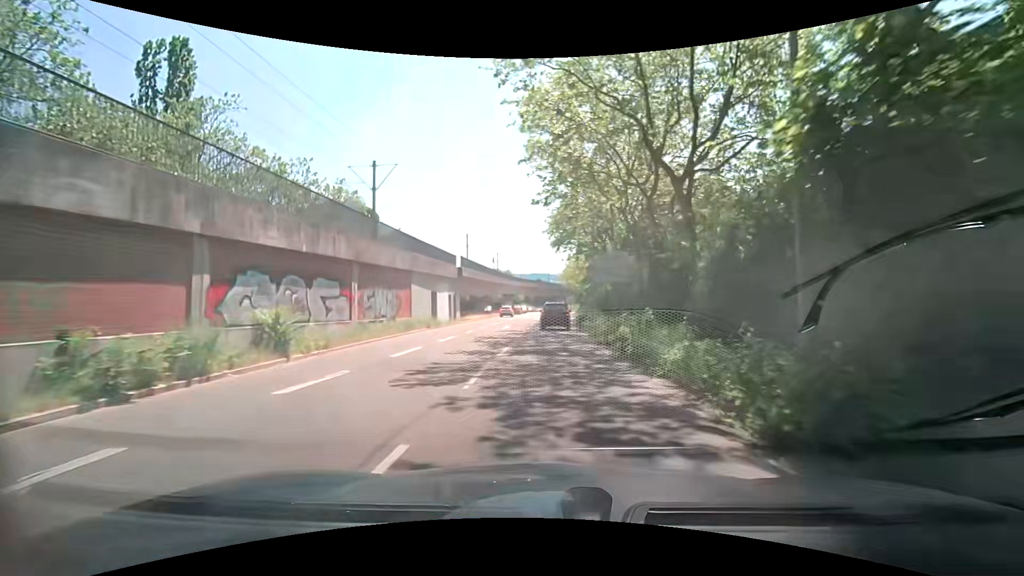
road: tertiary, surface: asphalt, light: Day
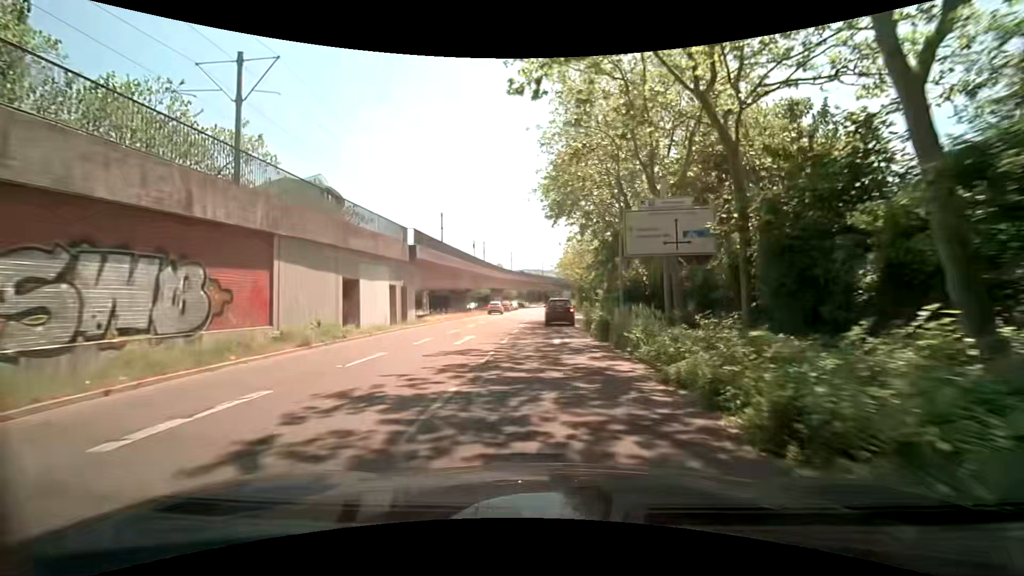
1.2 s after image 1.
(+0.2, +15.2) m; +1°
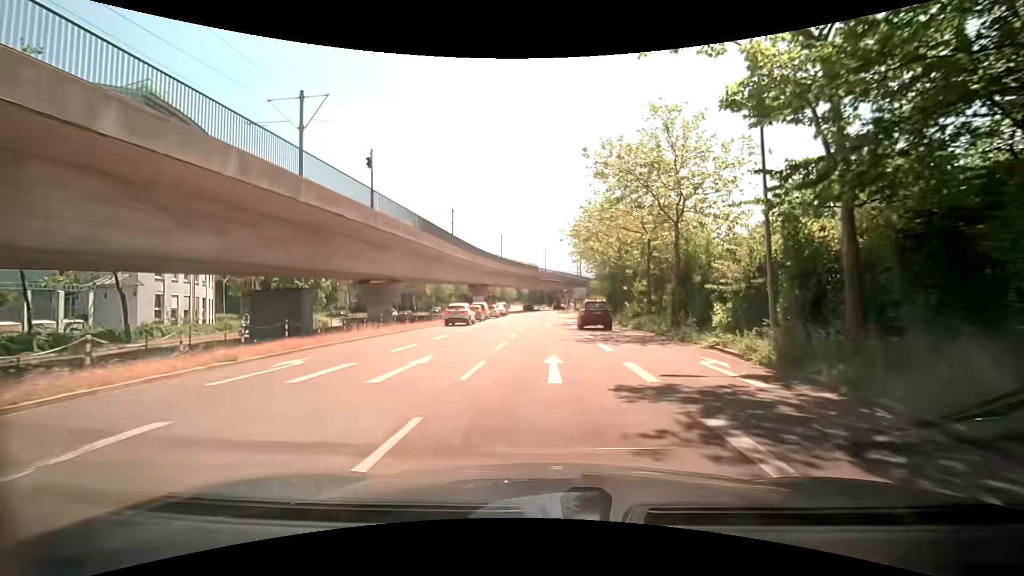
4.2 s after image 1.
(-0.1, +37.9) m; 0°
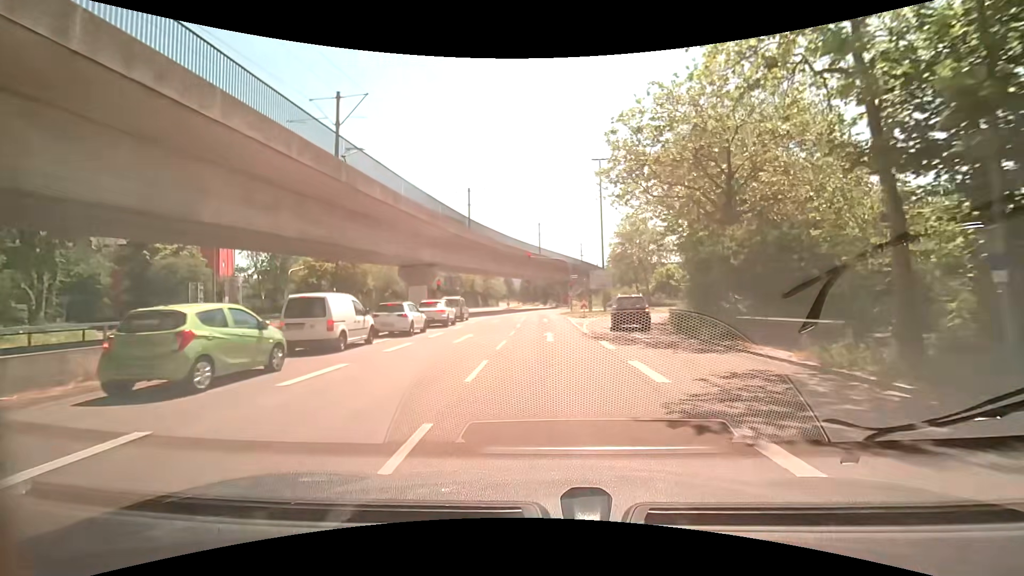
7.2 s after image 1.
(-0.4, +36.2) m; 0°
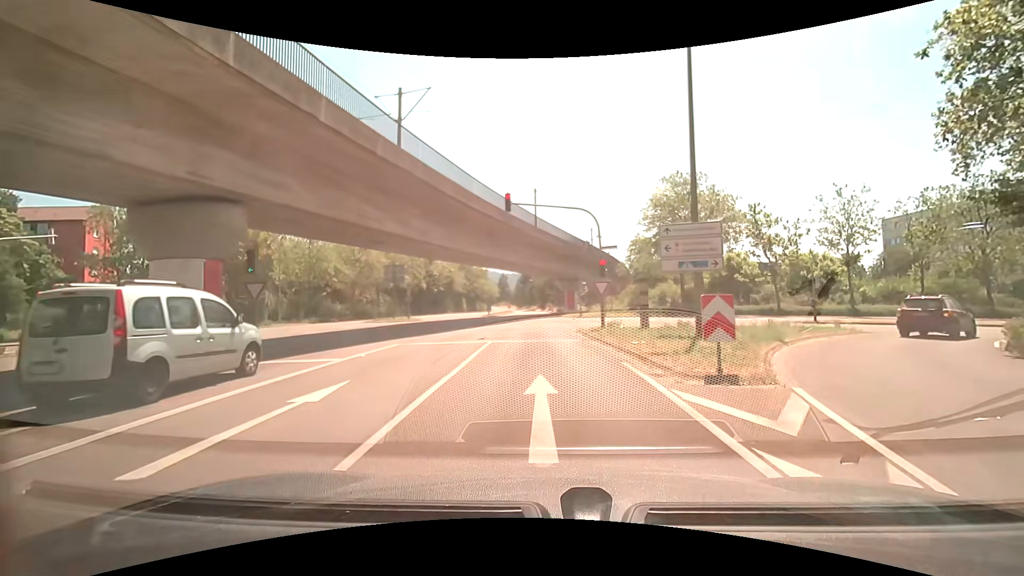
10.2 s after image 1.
(+0.1, +28.0) m; +1°
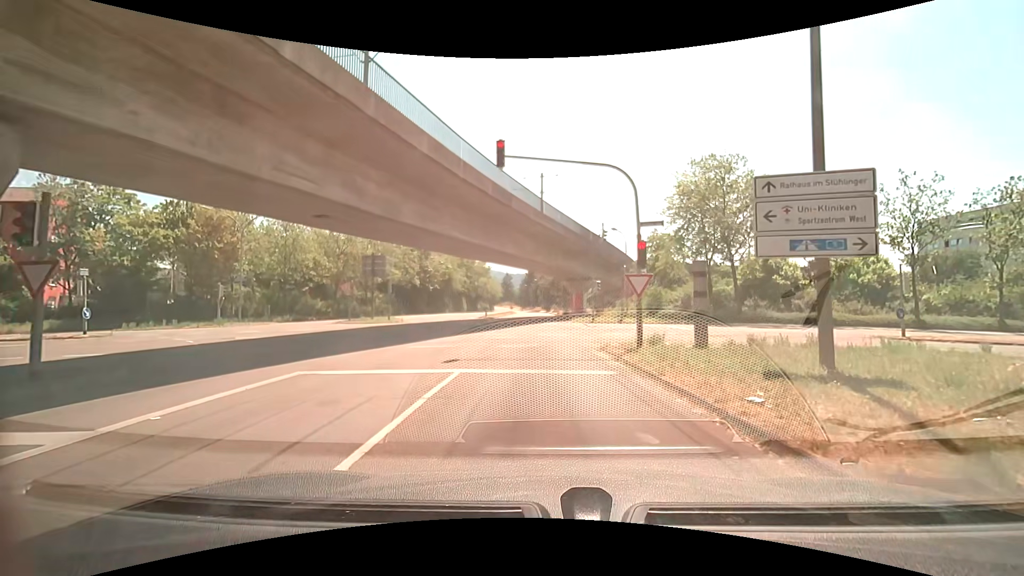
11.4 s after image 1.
(-0.1, +7.2) m; -1°
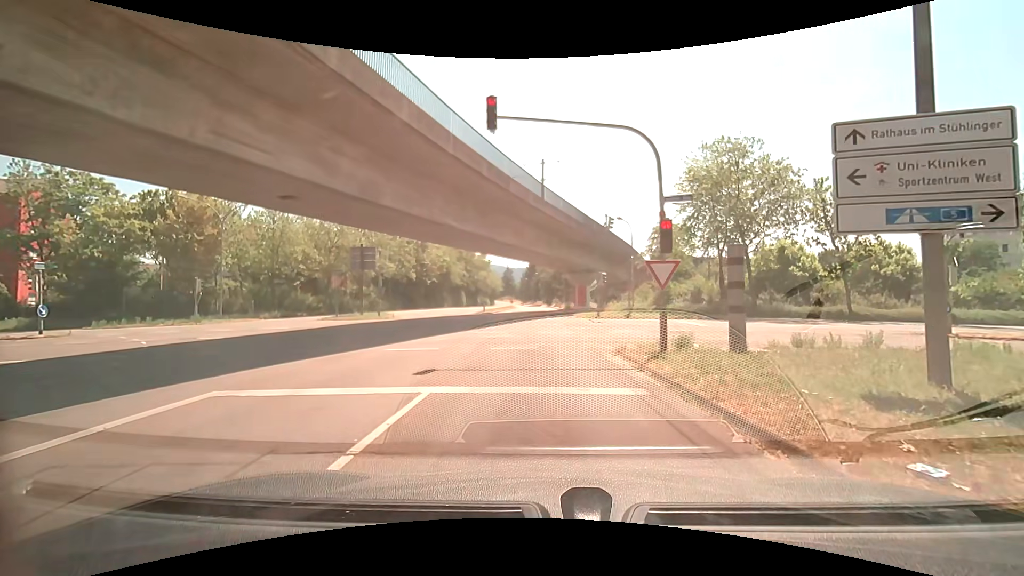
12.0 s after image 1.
(0.0, +2.6) m; +1°
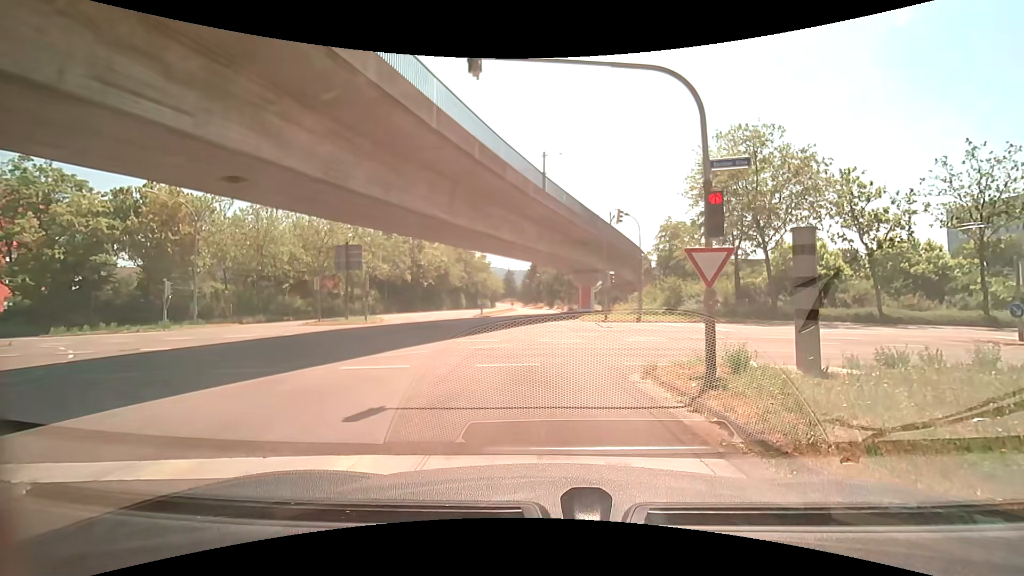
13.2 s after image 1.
(0.0, +2.9) m; -2°
